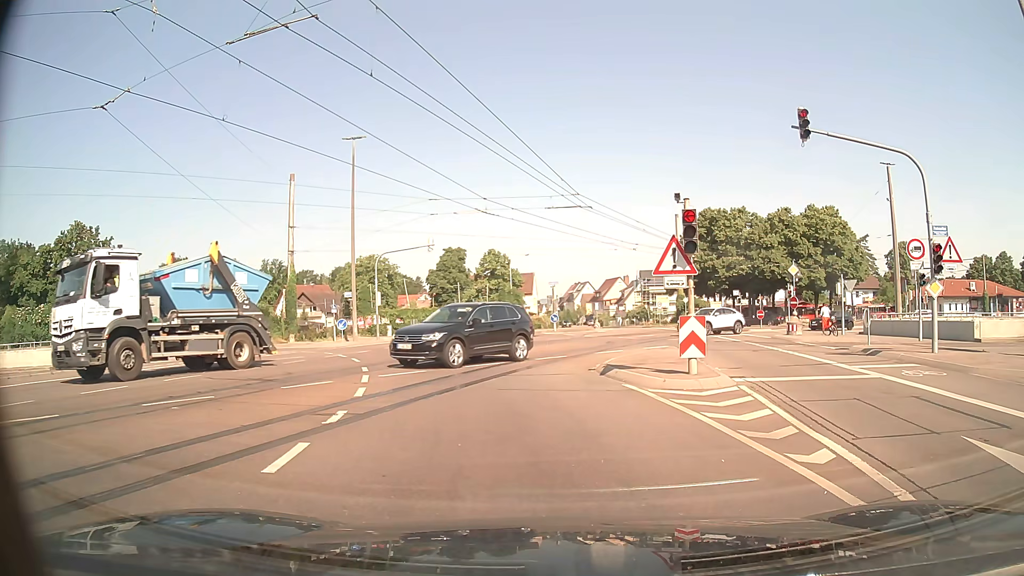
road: tertiary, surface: asphalt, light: Day
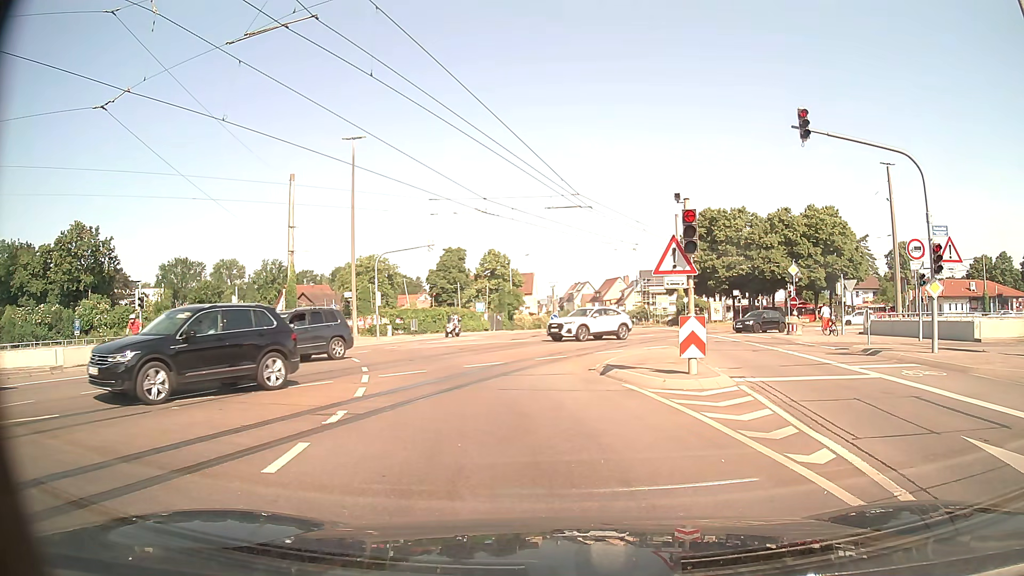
(0.0, 0.0) m; 0°
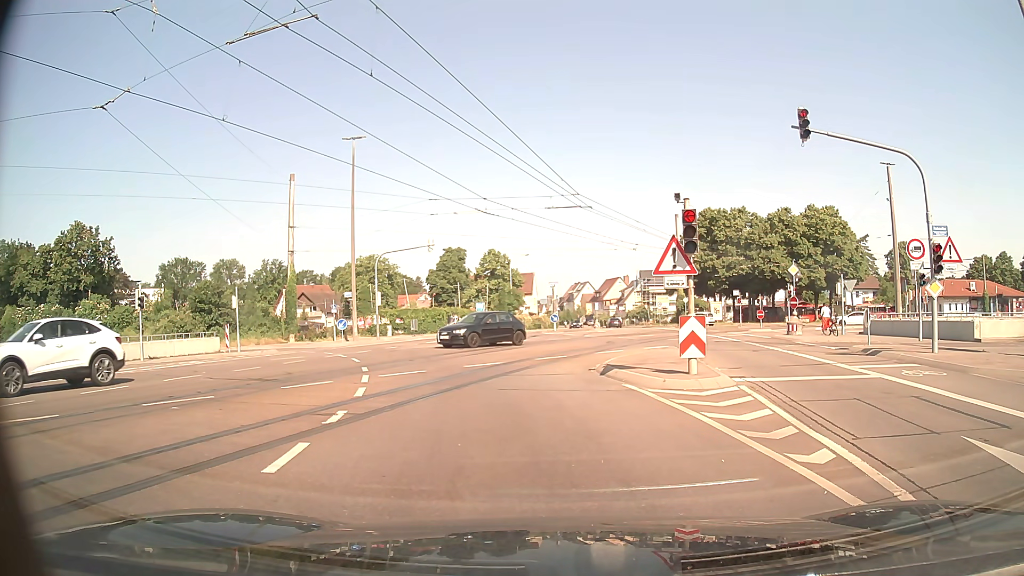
(0.0, 0.0) m; 0°
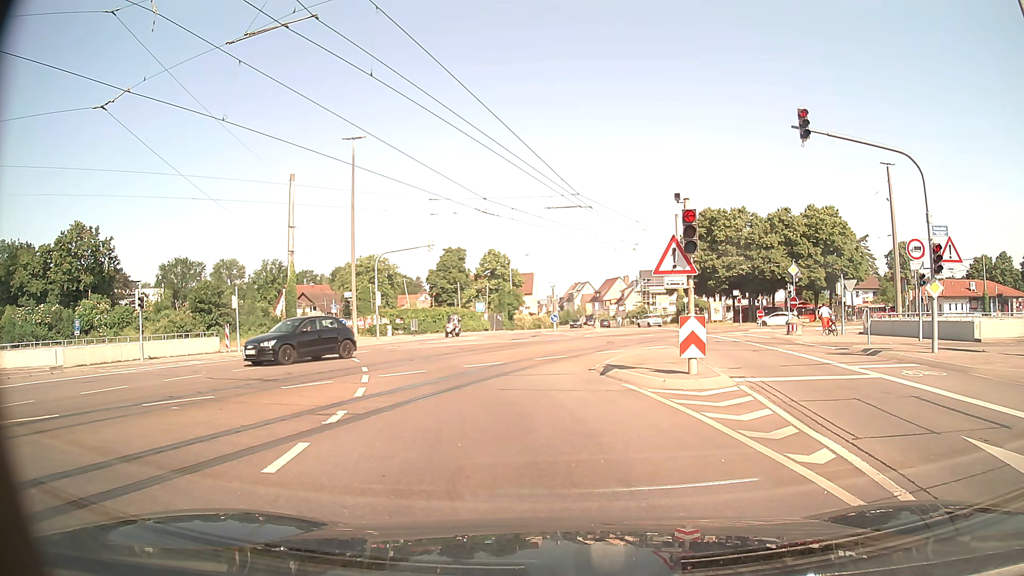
(0.0, 0.0) m; 0°
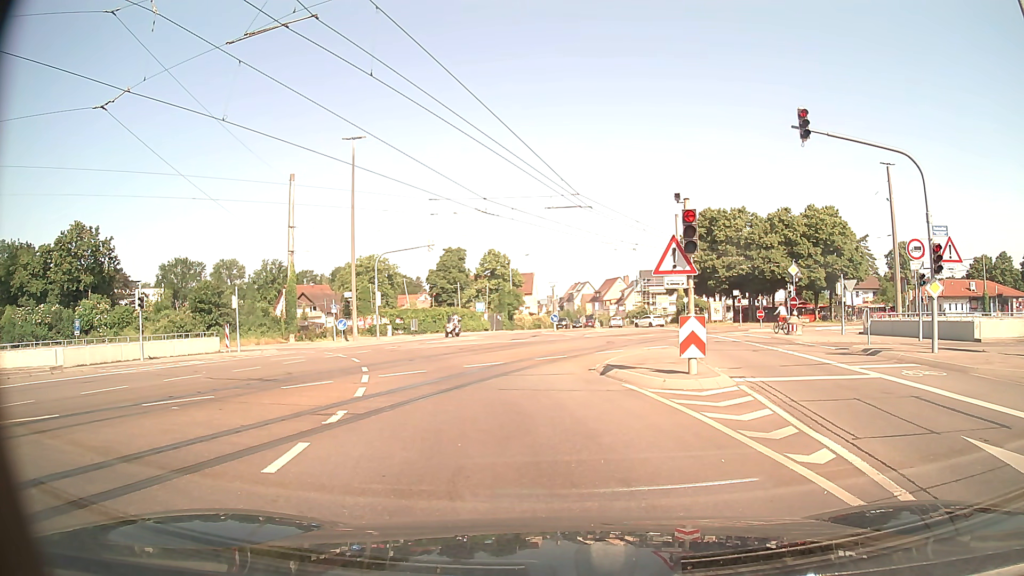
(0.0, 0.0) m; 0°
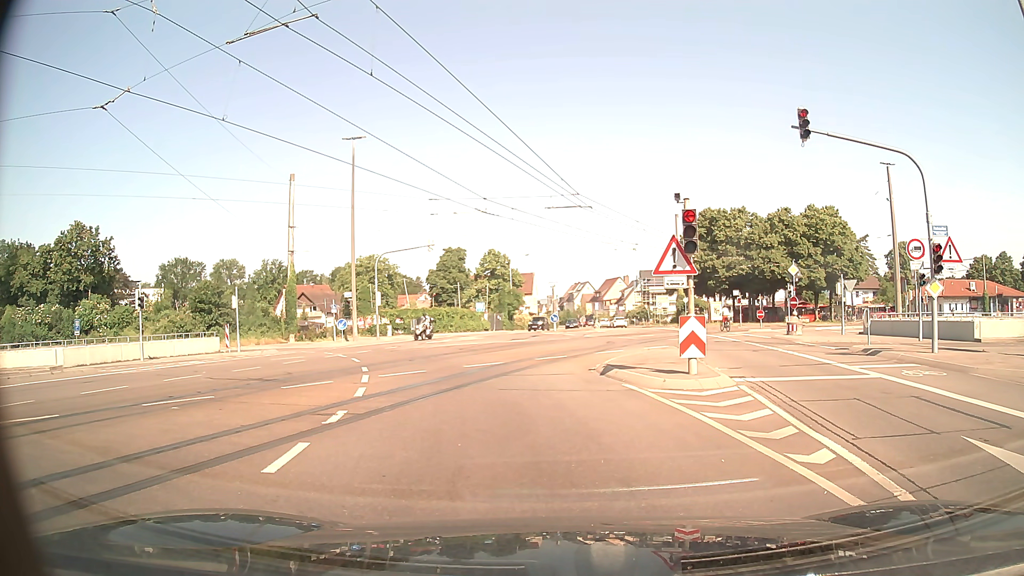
(0.0, 0.0) m; 0°
(-1, +10) (-4, +20) (-8, +28) (-15, +36) (-24, +40) (-34, +41) (-44, +40) (-54, +39) (-64, +38) (-74, +37) m
